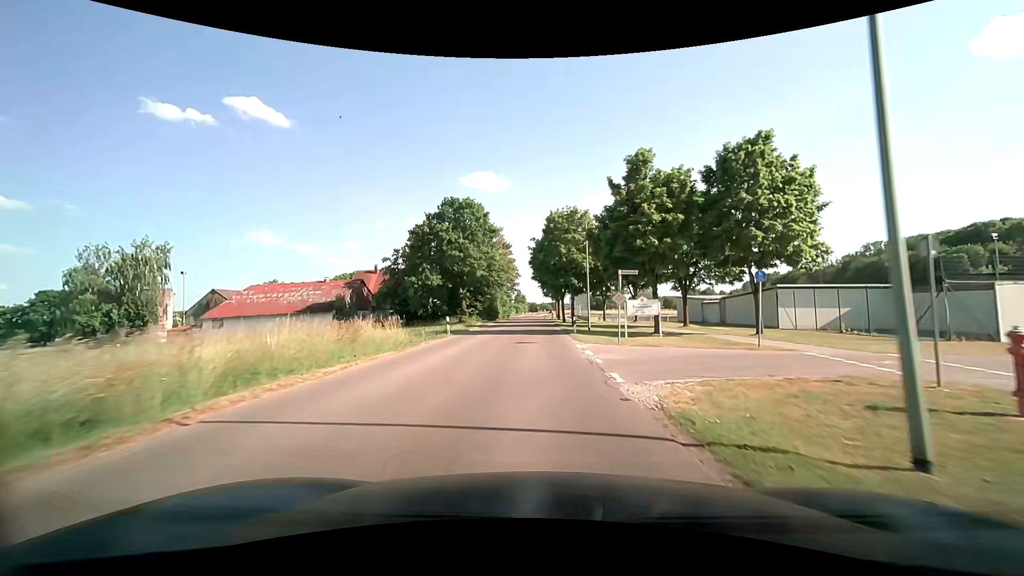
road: tertiary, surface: asphalt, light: Day
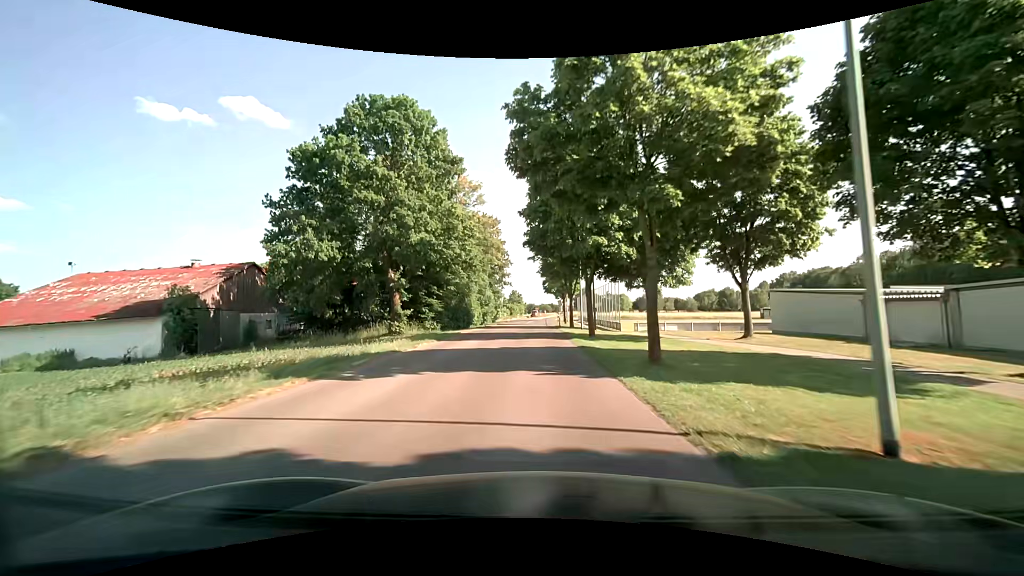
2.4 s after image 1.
(+0.4, +29.7) m; +1°
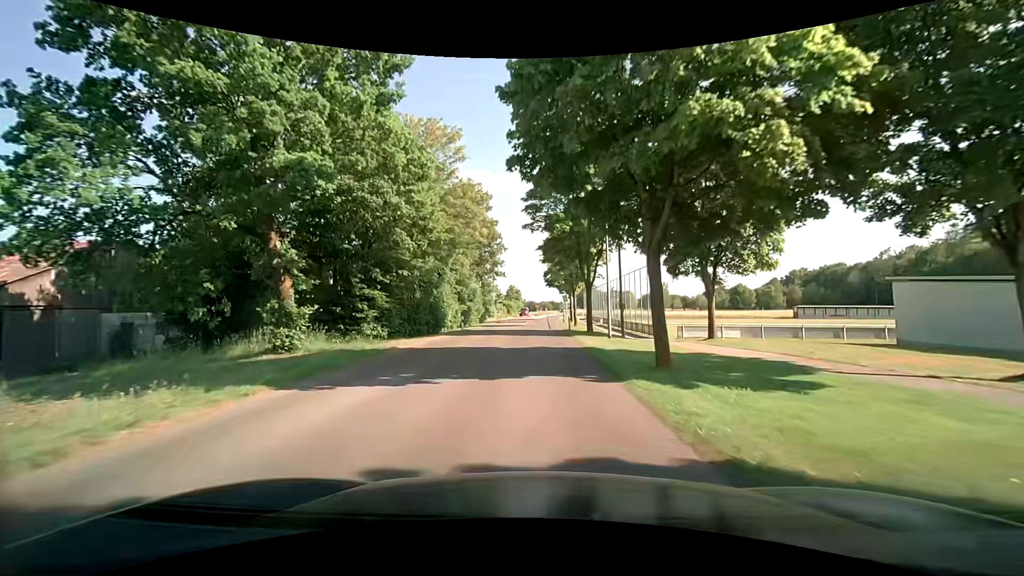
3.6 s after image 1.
(0.0, +14.9) m; +1°
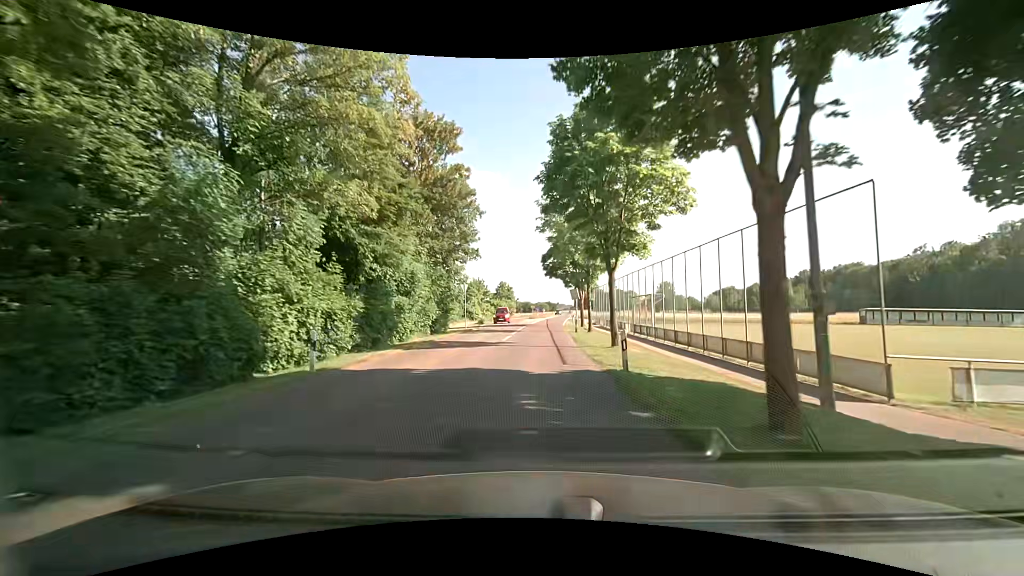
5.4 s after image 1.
(-0.1, +22.3) m; 0°
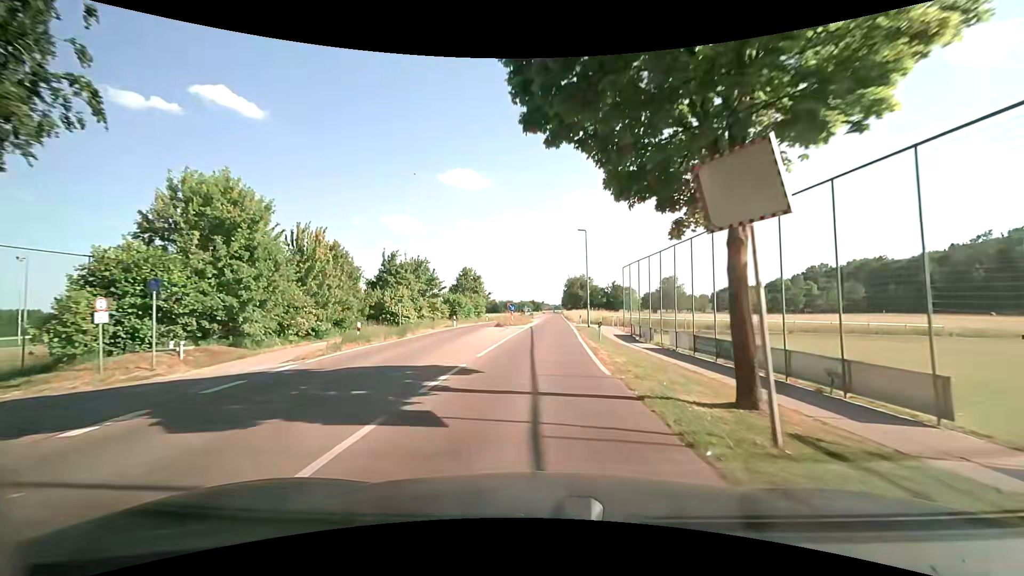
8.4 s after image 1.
(+0.5, +37.5) m; +2°
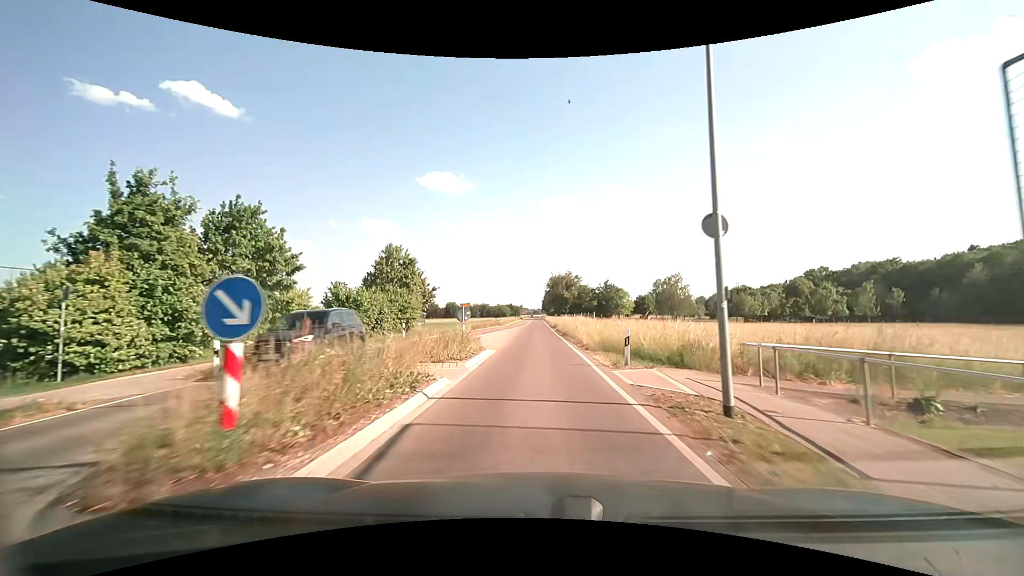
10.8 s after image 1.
(+0.6, +31.8) m; +2°
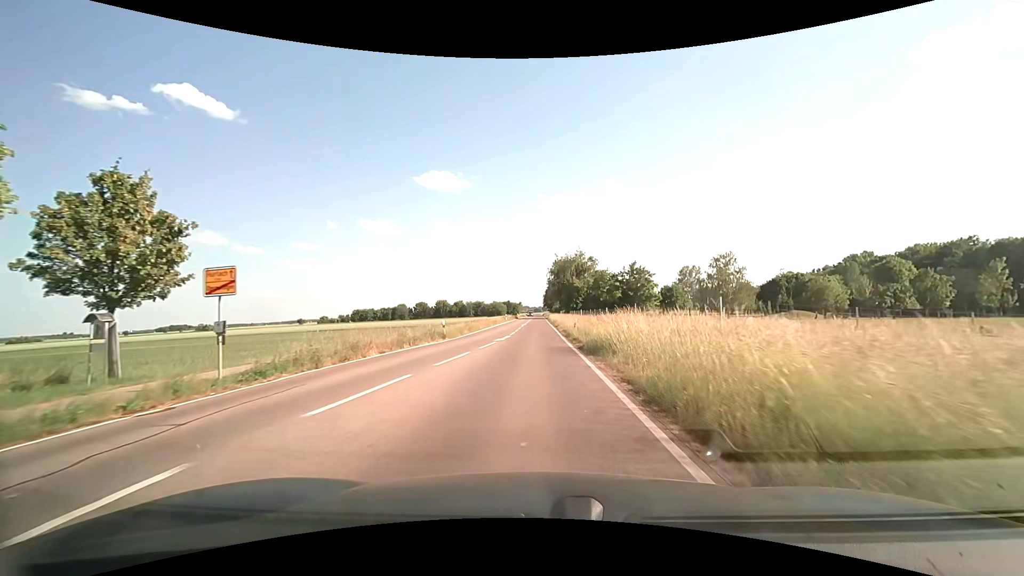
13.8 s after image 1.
(+0.1, +39.4) m; 0°
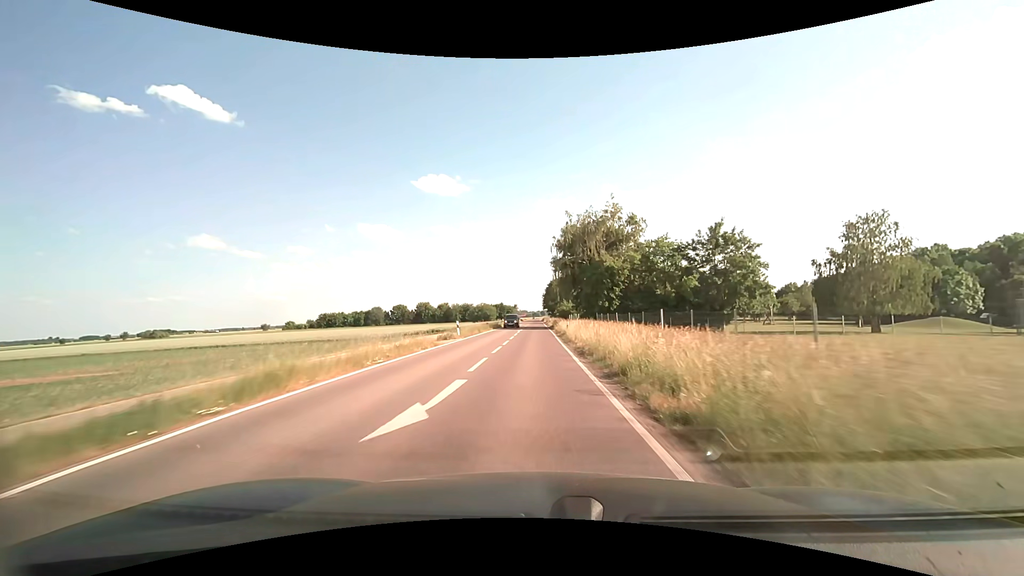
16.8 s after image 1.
(+0.3, +49.1) m; 0°
(0, +10) (0, +20) (0, +30) (0, +40) (0, +50) (0, +60) (0, +70) (0, +80) (0, +90) (0, +100) m
